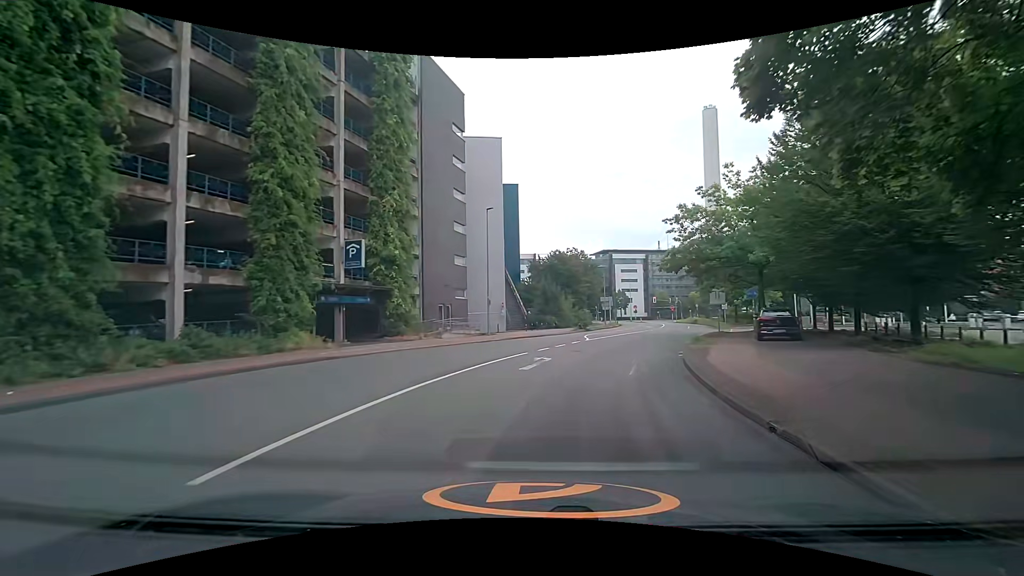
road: unclassified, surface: asphalt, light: Day
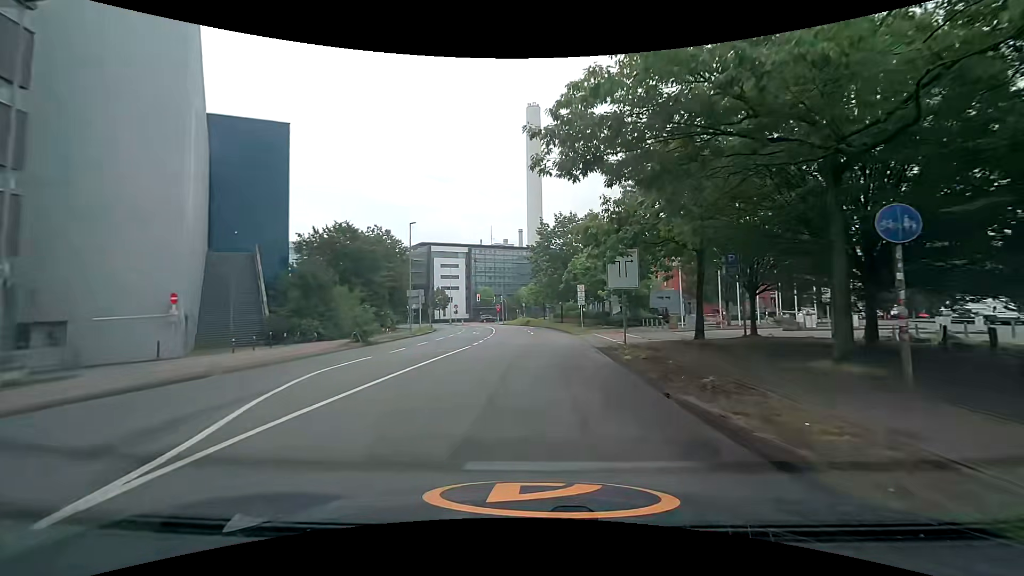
(+4.4, +24.5) m; +20°
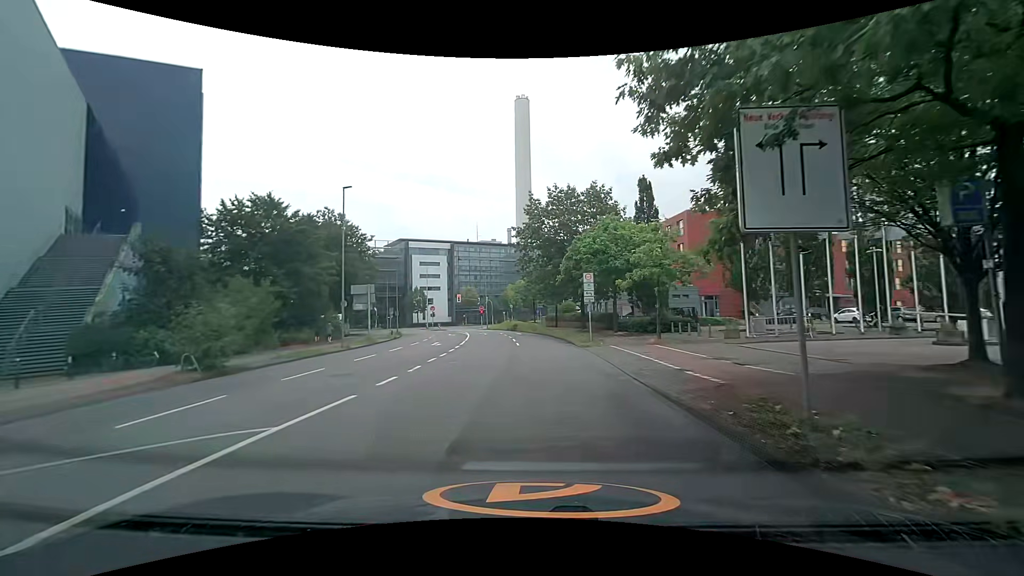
(+0.4, +13.7) m; 0°
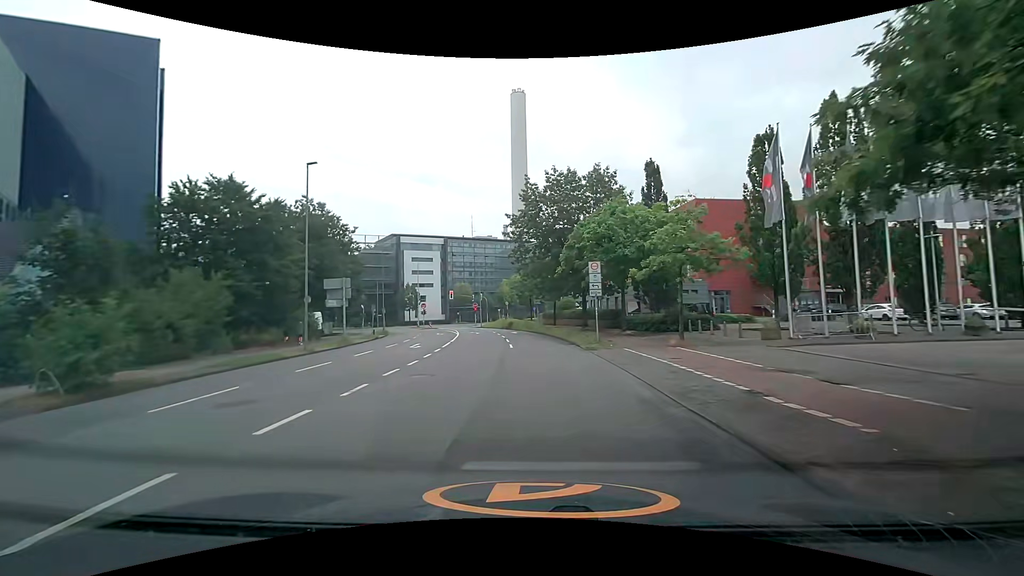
(+0.1, +4.7) m; +1°
